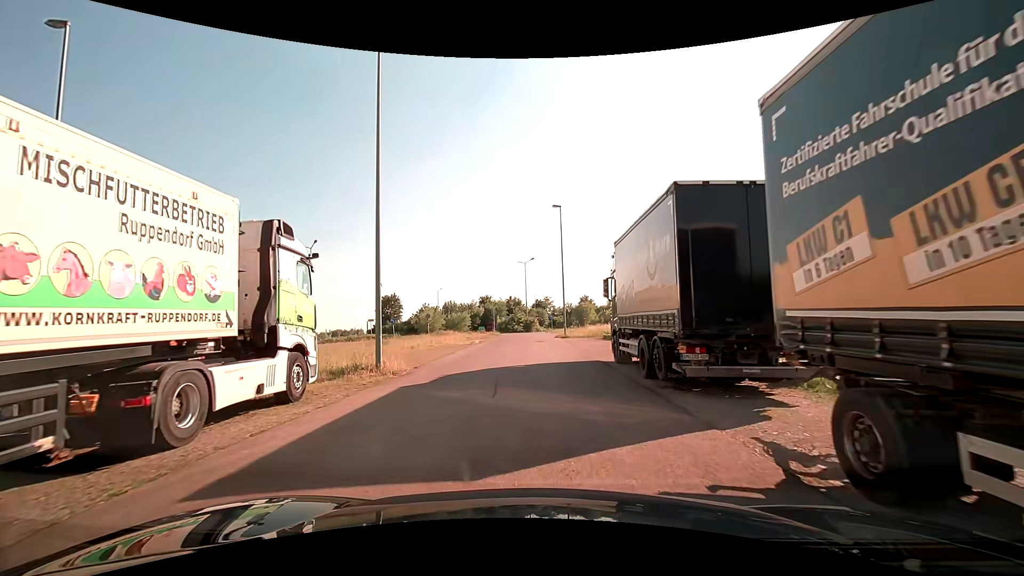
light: Day
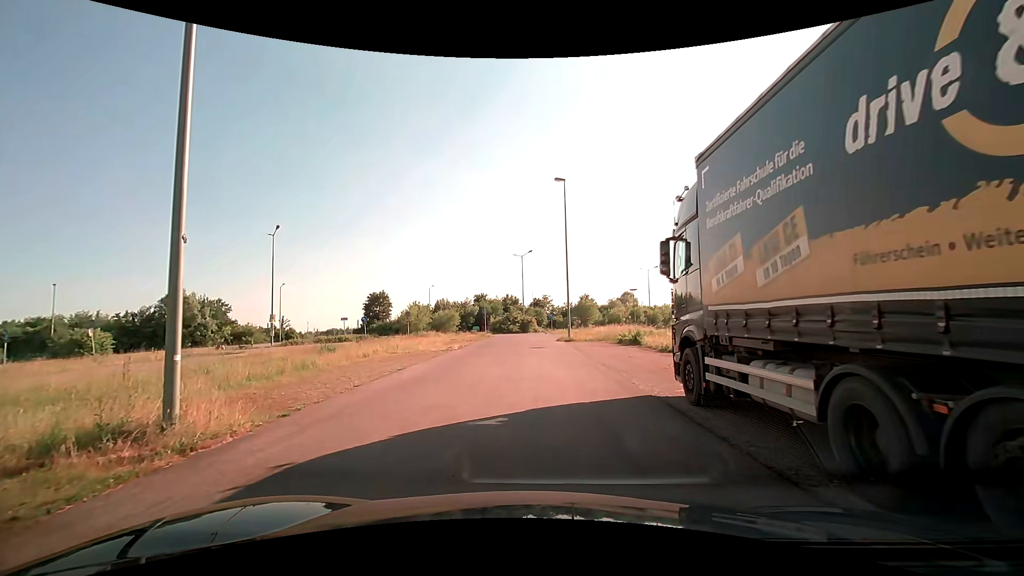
(0.0, +8.4) m; -1°
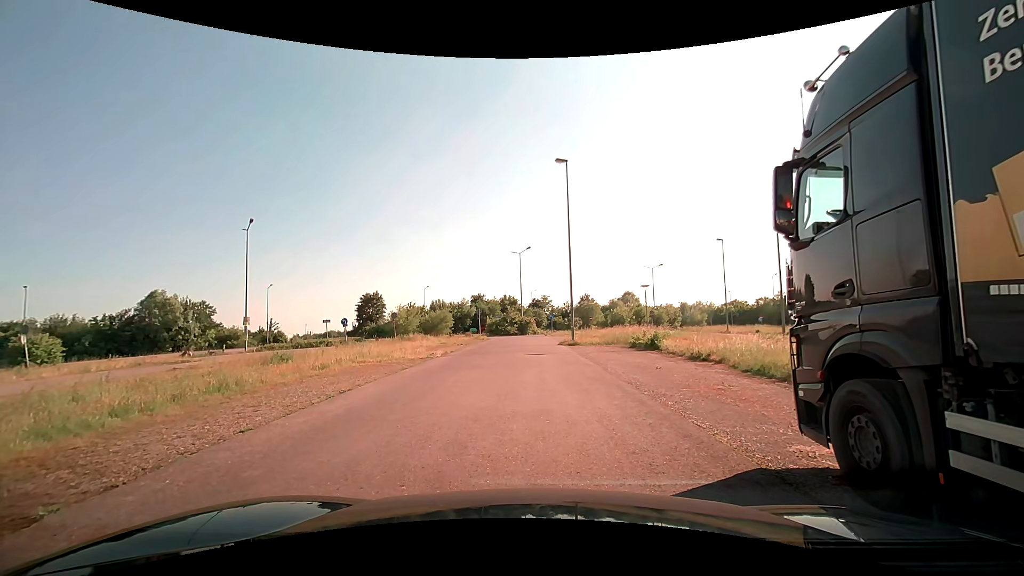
(+0.1, +4.3) m; +2°
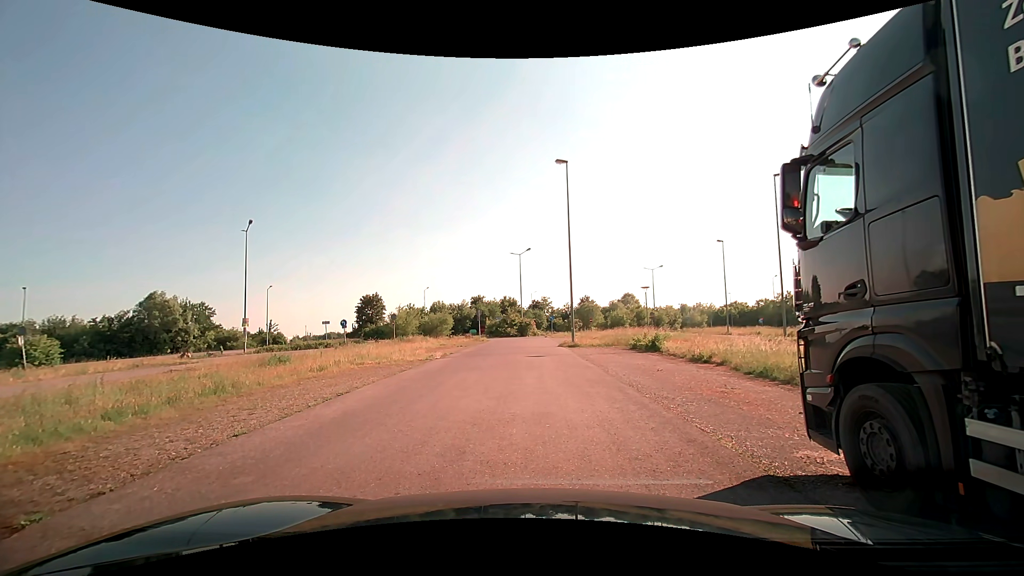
(0.0, +0.2) m; 0°
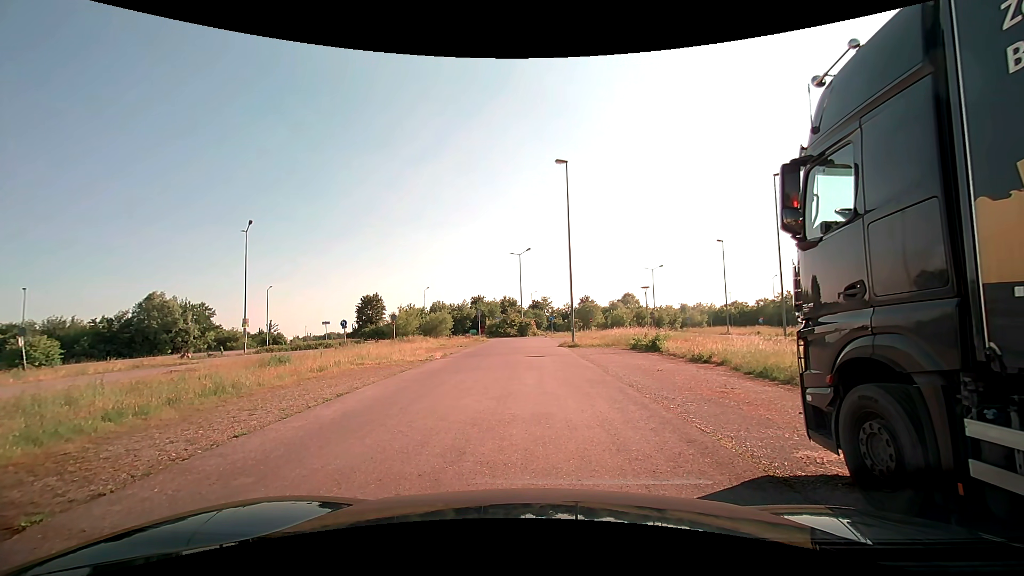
(0.0, 0.0) m; 0°
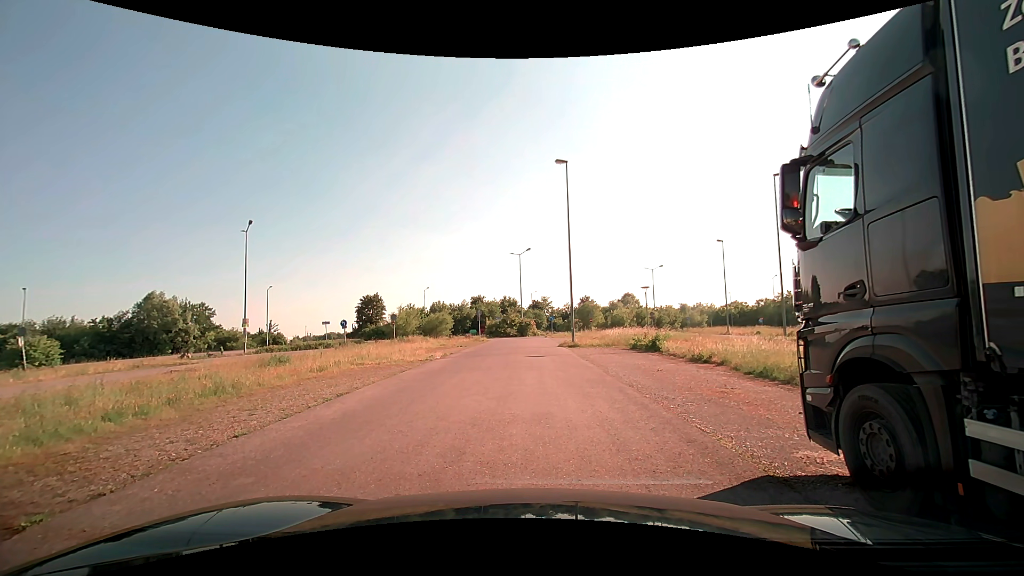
(0.0, 0.0) m; 0°
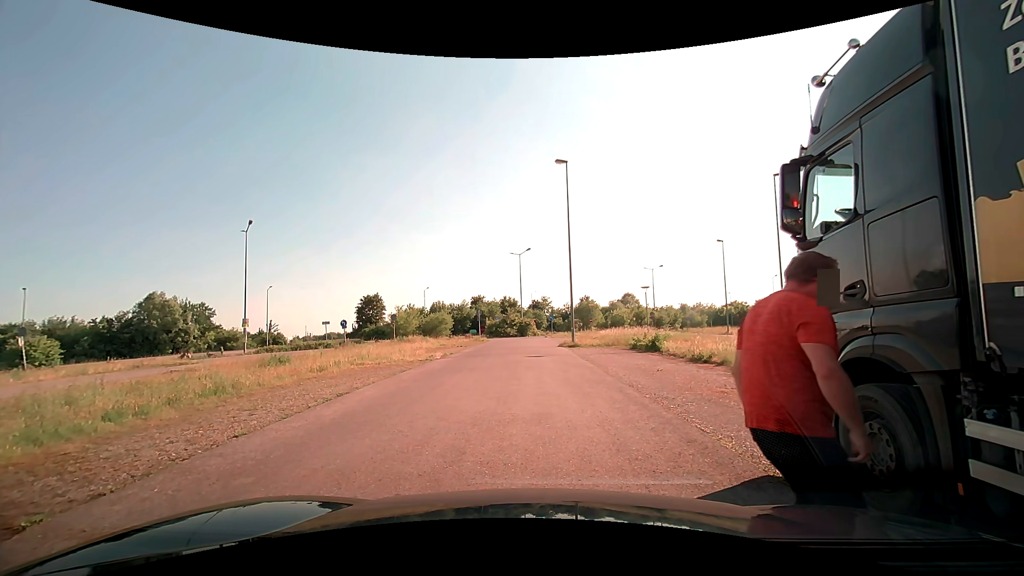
(0.0, 0.0) m; 0°
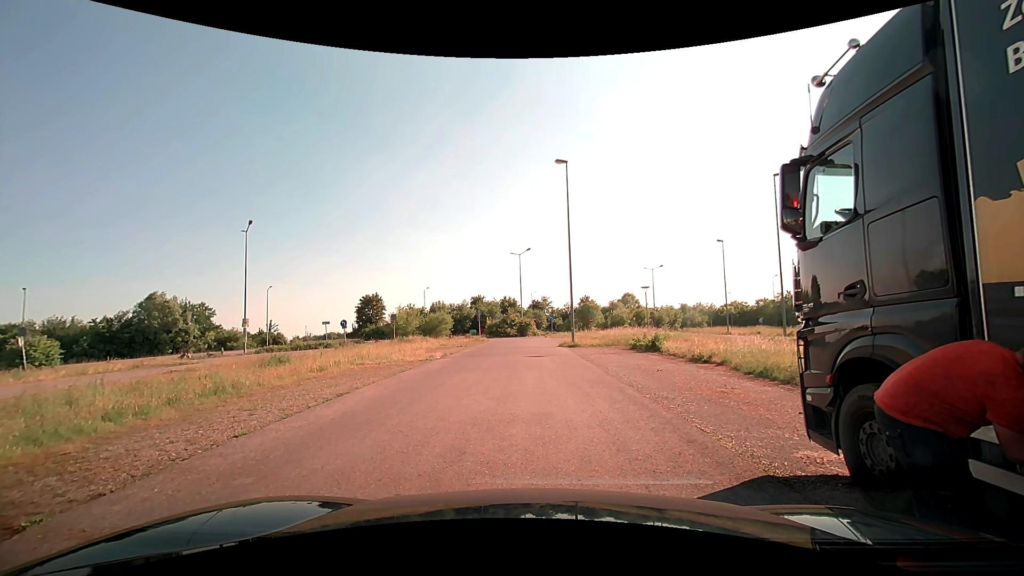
(0.0, 0.0) m; 0°
